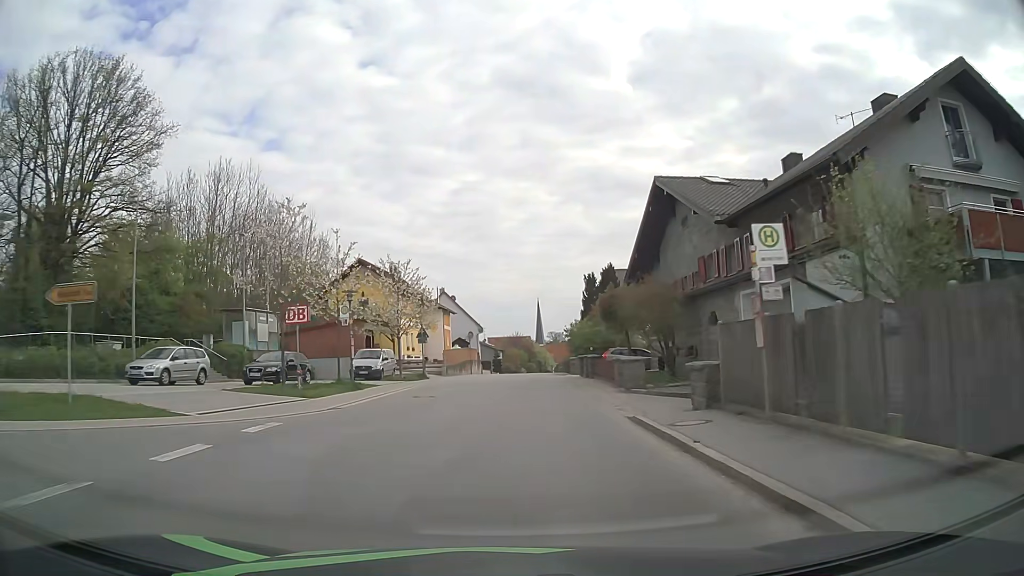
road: tertiary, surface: asphalt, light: Day
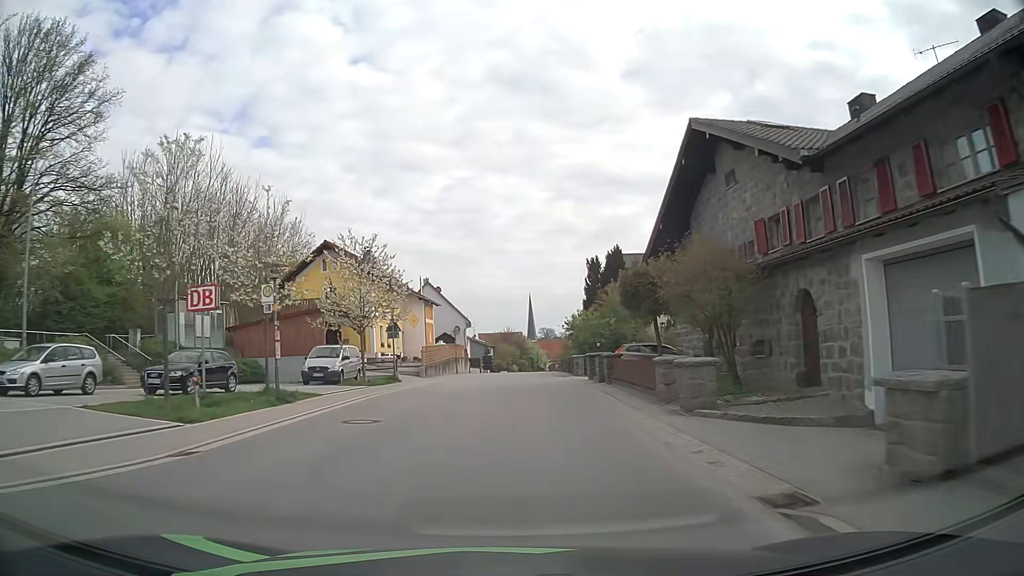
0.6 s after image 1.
(0.0, +7.7) m; 0°
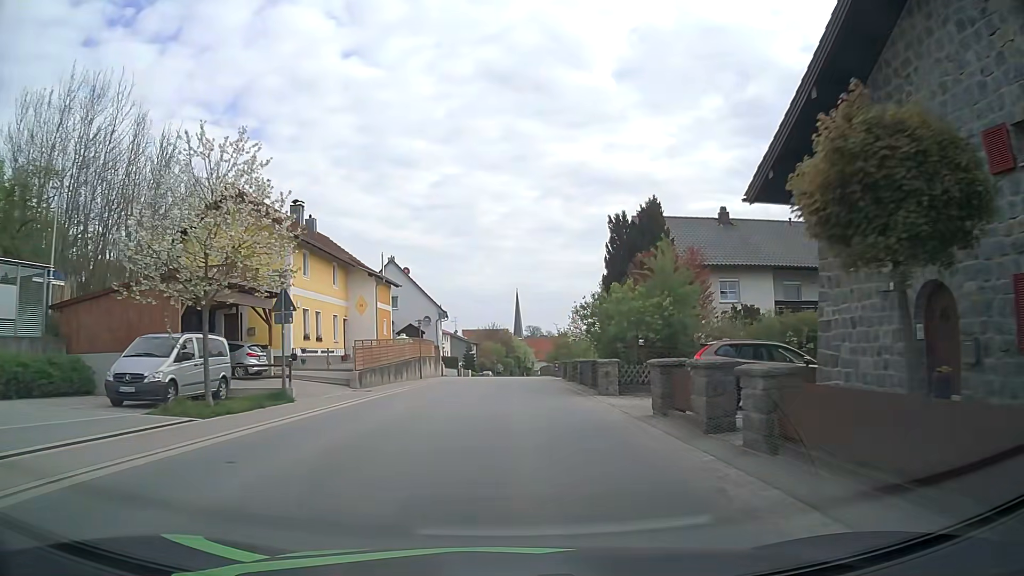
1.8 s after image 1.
(+0.1, +15.5) m; +1°
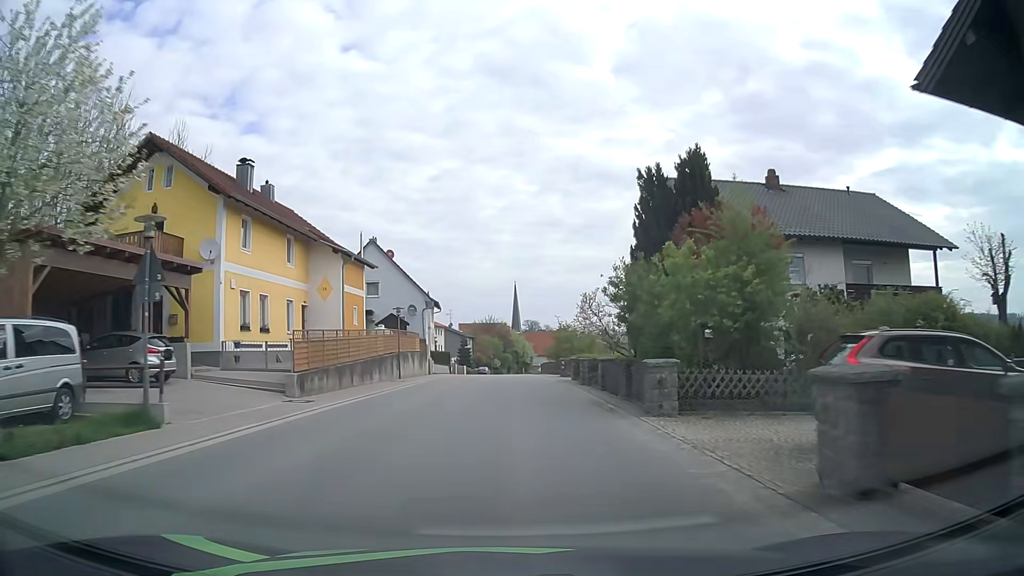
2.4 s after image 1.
(0.0, +7.8) m; +1°
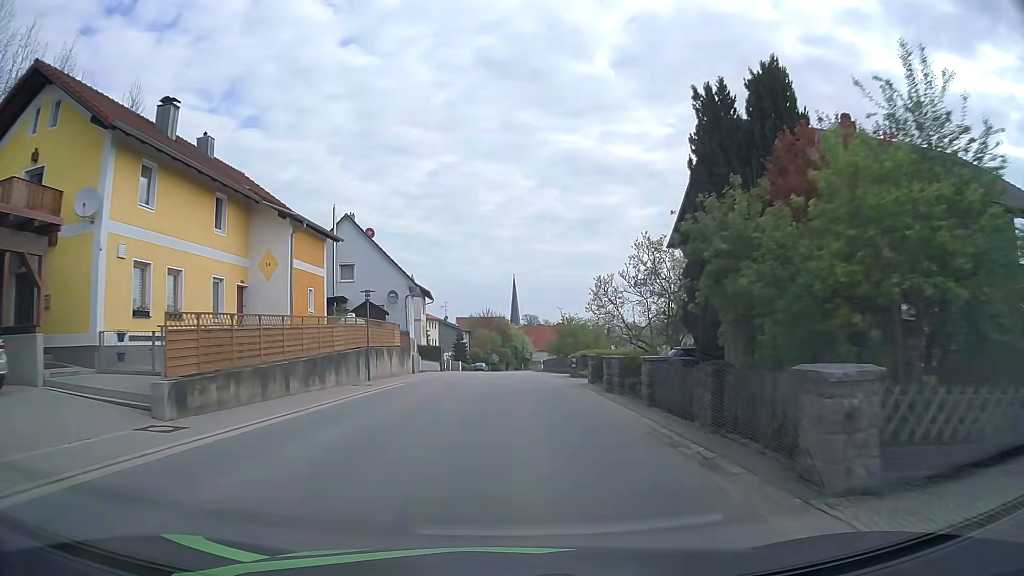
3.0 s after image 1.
(0.0, +7.8) m; 0°
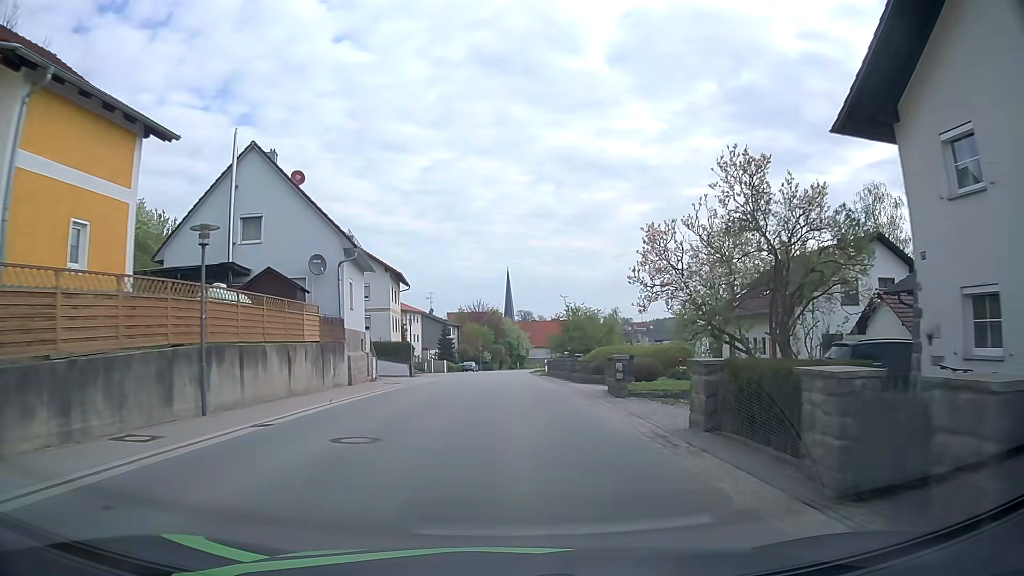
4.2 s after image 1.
(0.0, +15.7) m; 0°
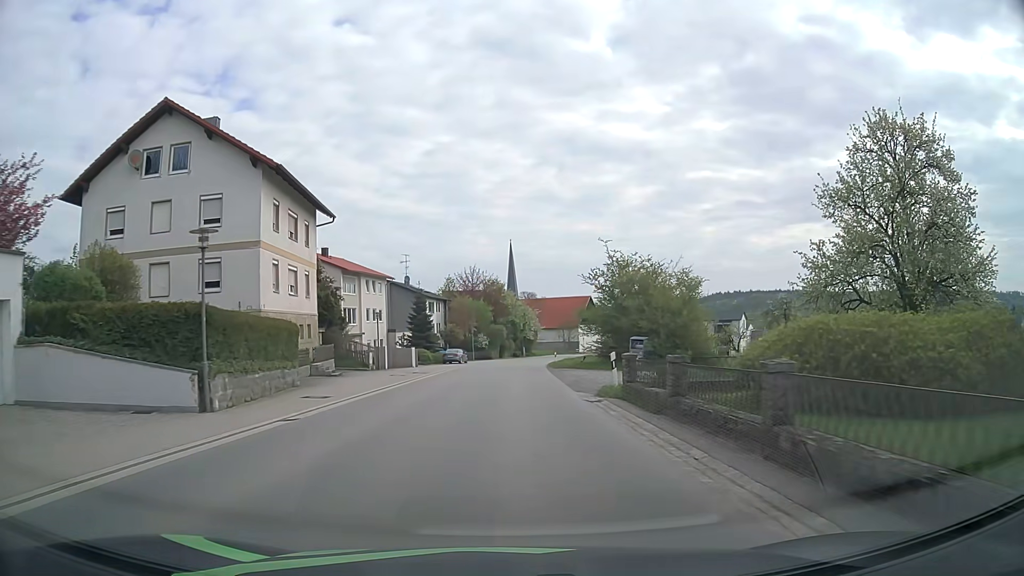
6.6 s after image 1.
(+0.2, +31.3) m; 0°
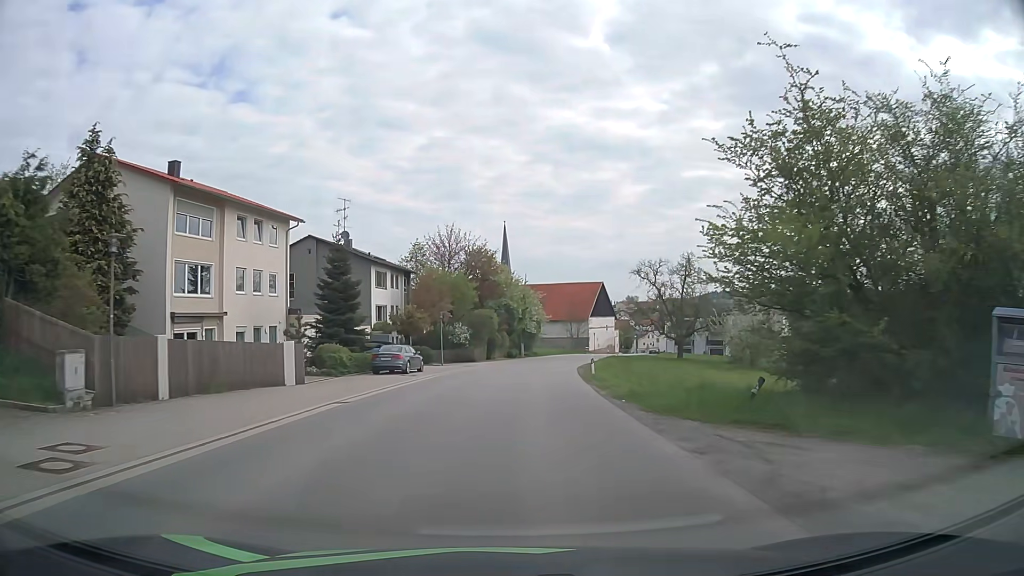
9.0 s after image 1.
(-0.1, +31.3) m; 0°
(0, +10) (0, +20) (+1, +30) (+2, +40) (+3, +50) (+5, +60) (+7, +70) (+9, +79) (+12, +89) (+15, +98) m
